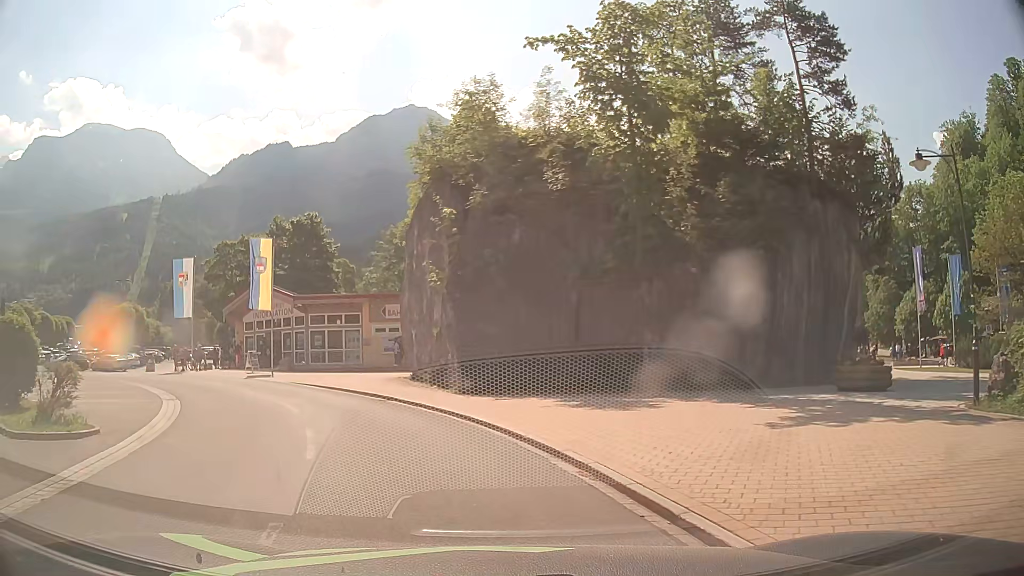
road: service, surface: asphalt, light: Day
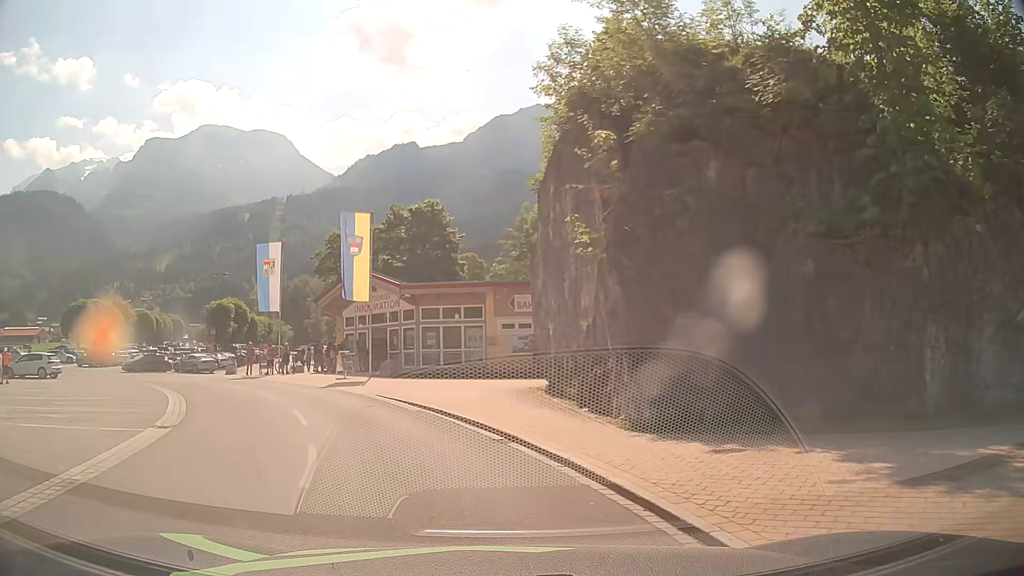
(-0.8, +7.7) m; -12°
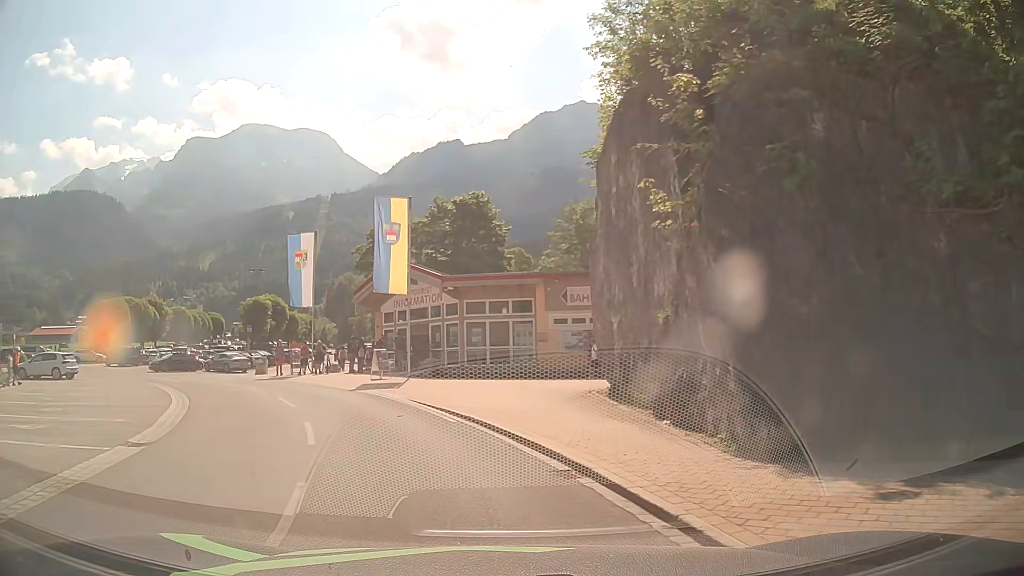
(-0.1, +2.8) m; -3°
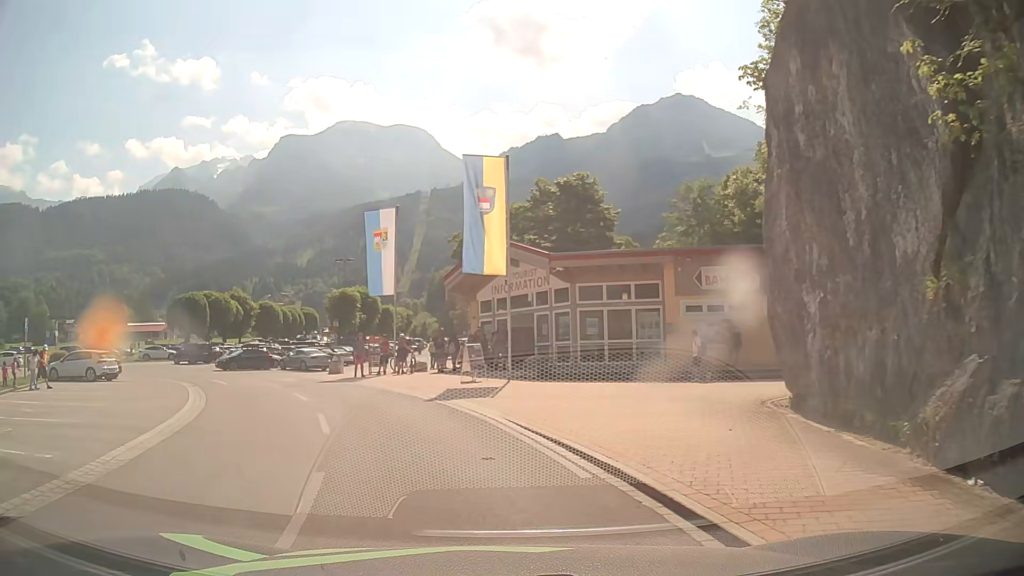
(-0.5, +5.6) m; -10°
